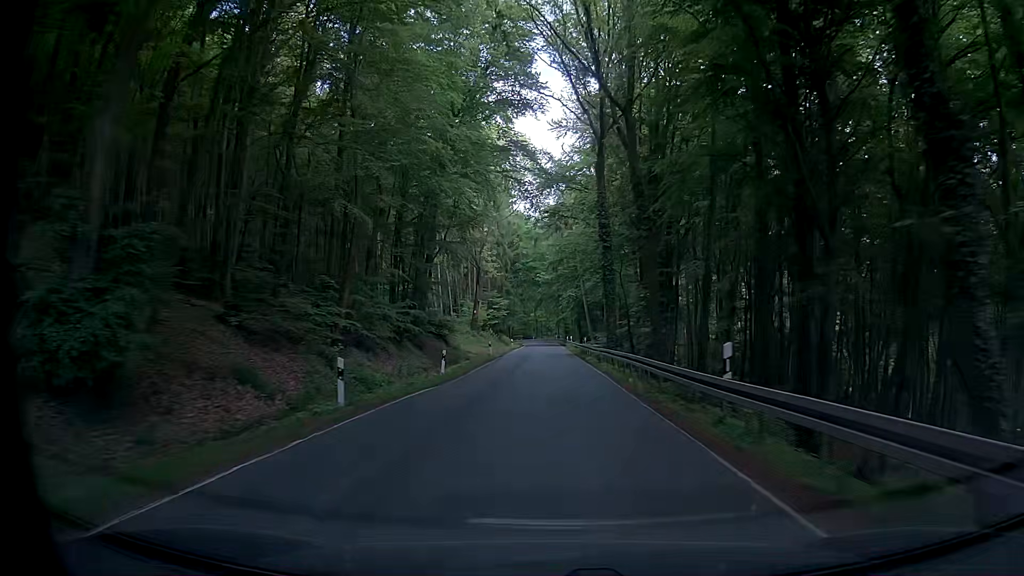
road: secondary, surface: asphalt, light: Day
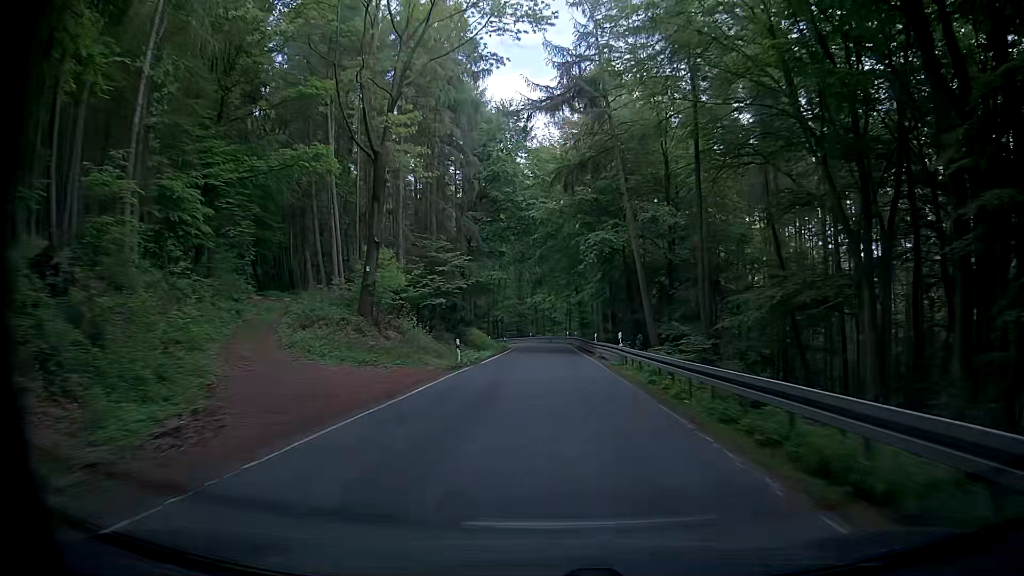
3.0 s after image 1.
(-0.1, +51.1) m; -2°
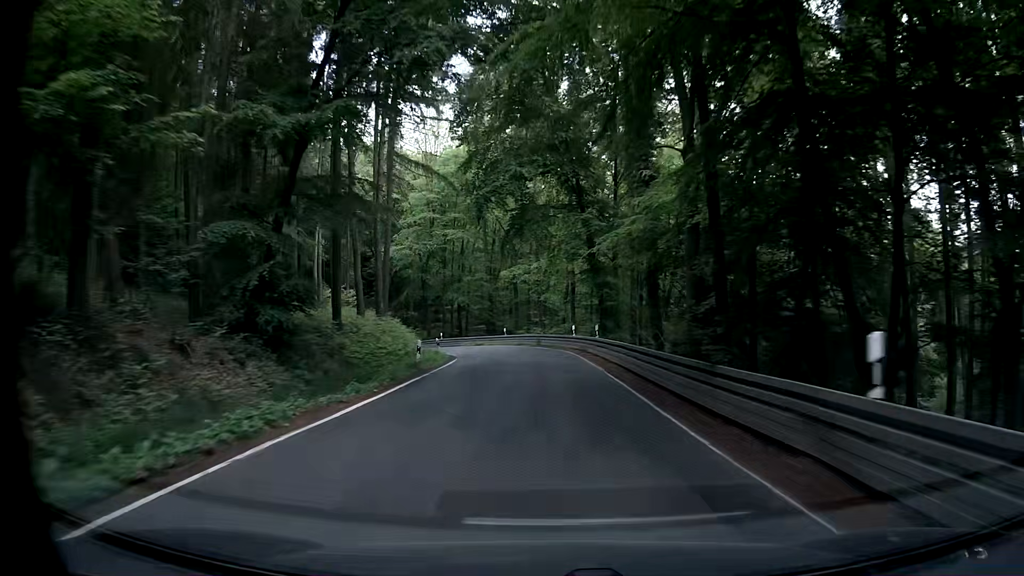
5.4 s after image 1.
(+0.8, +38.3) m; +3°
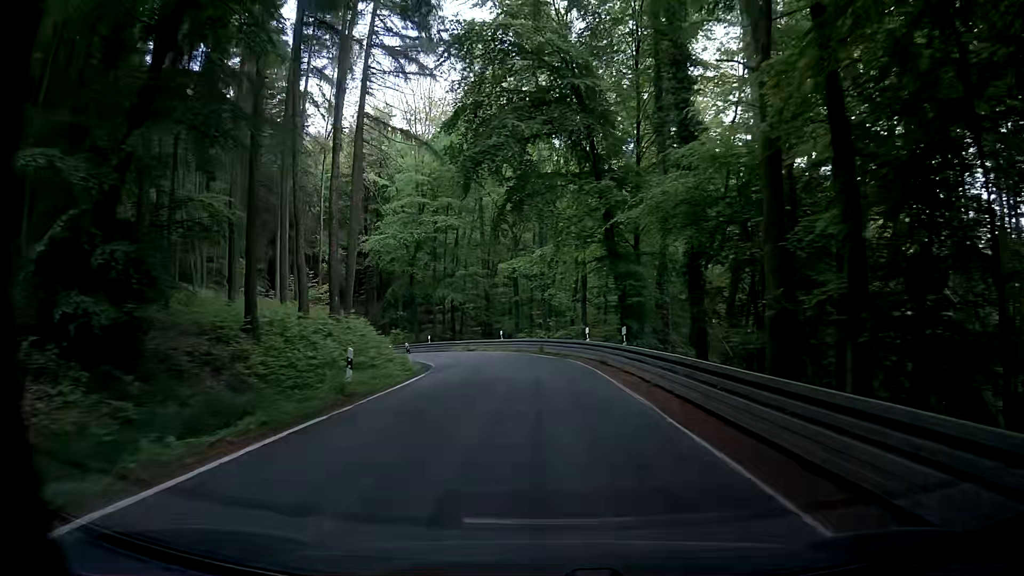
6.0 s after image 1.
(-0.2, +8.9) m; -1°
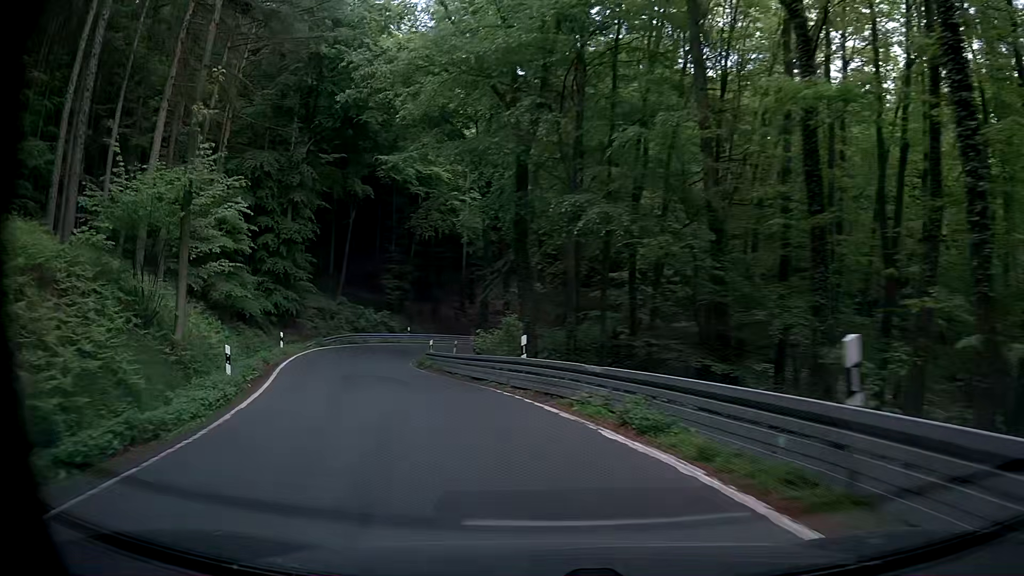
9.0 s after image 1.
(-2.9, +37.6) m; -16°
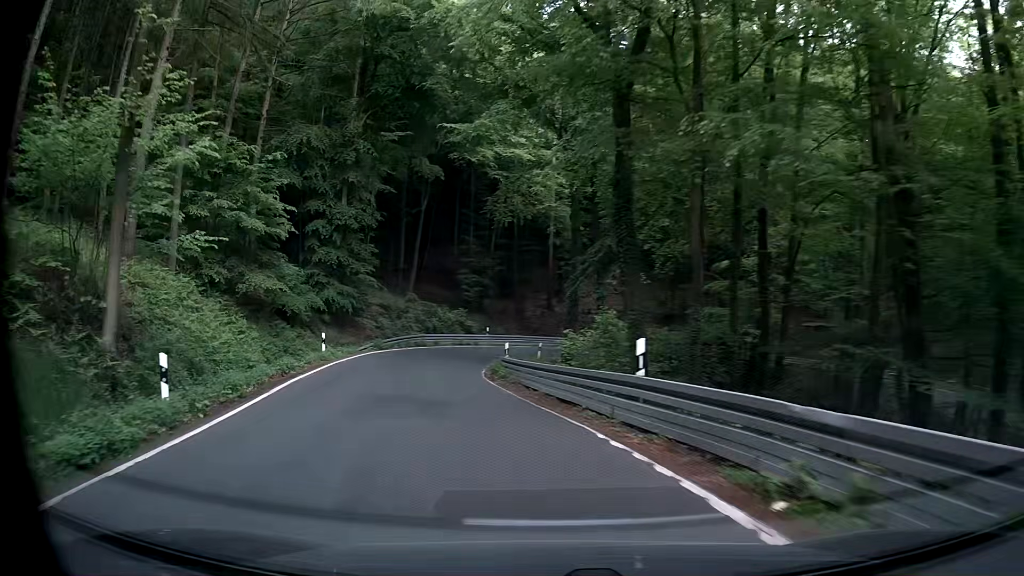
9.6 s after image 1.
(-0.5, +6.6) m; -8°
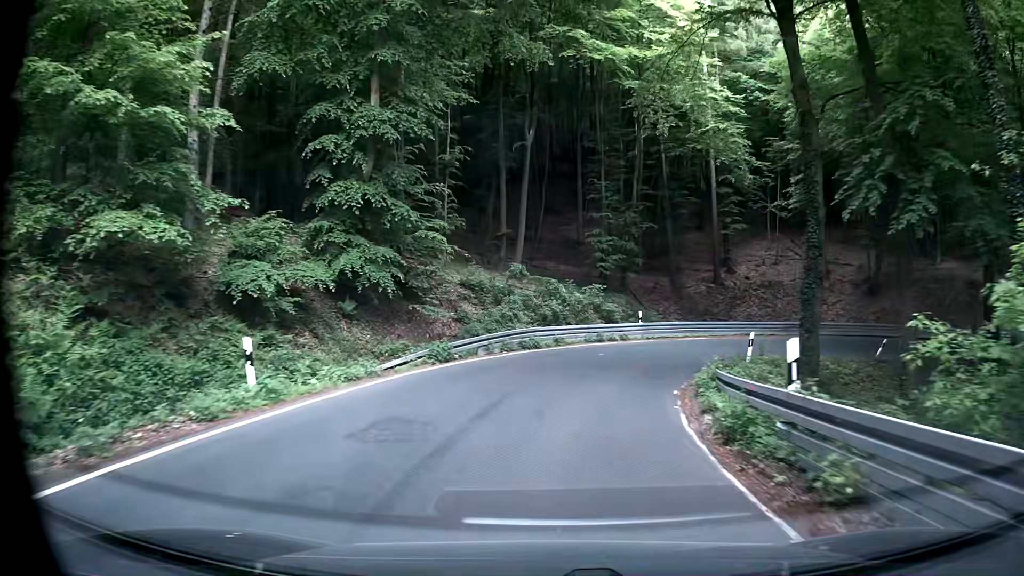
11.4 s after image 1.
(-2.7, +18.5) m; -14°
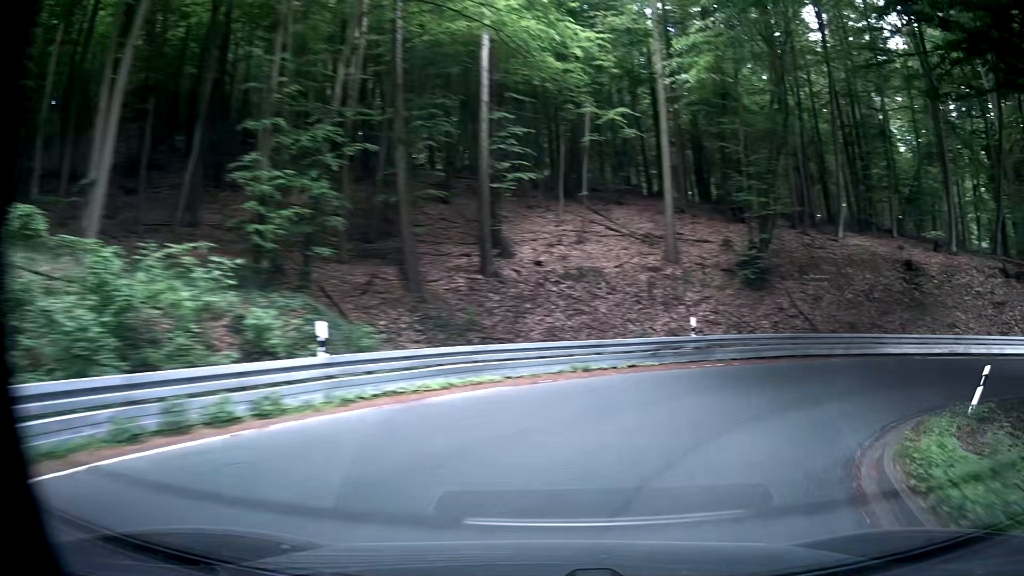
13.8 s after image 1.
(+2.3, +21.1) m; +21°
